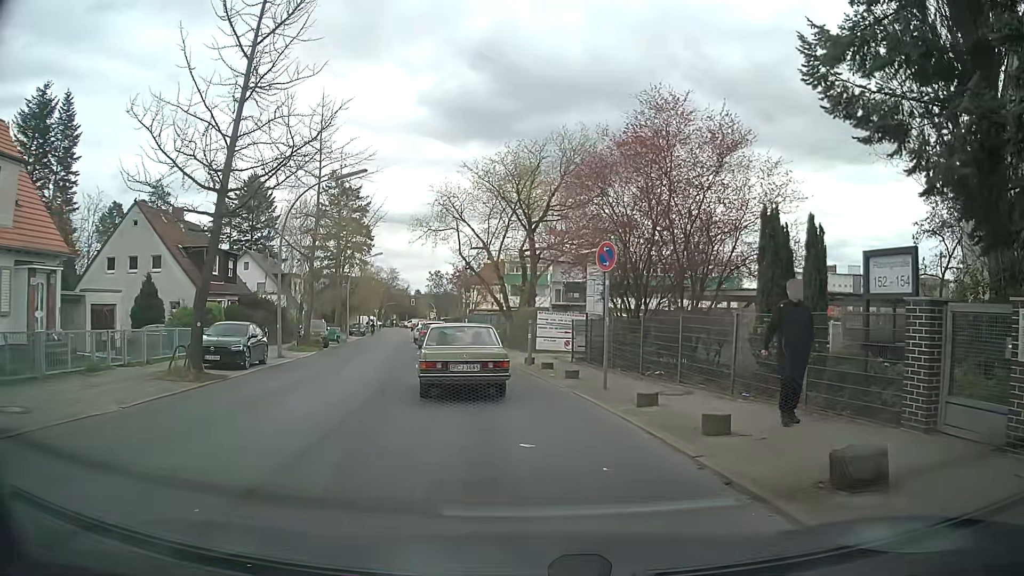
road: tertiary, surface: asphalt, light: Day
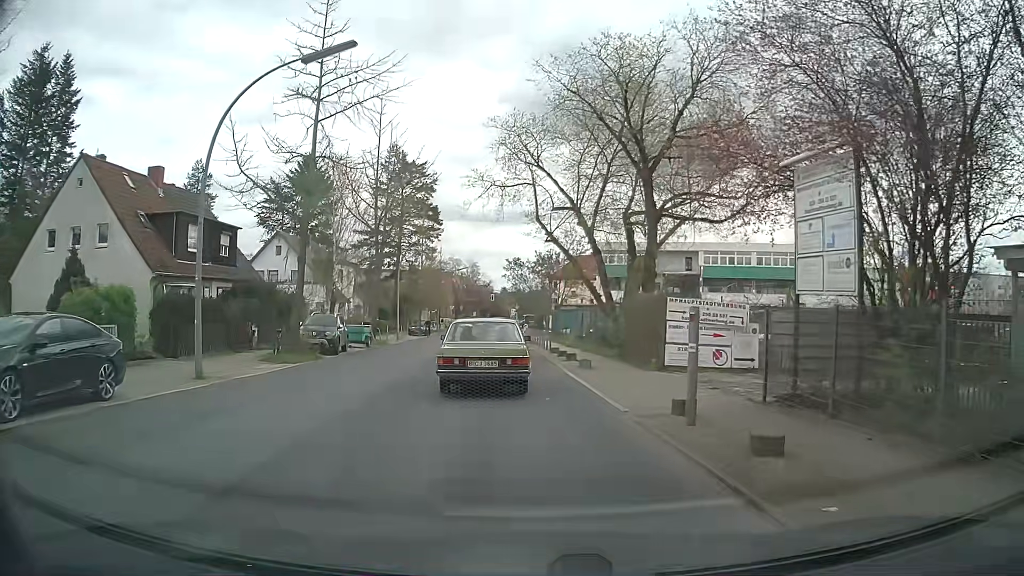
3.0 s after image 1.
(-1.0, +13.8) m; -8°
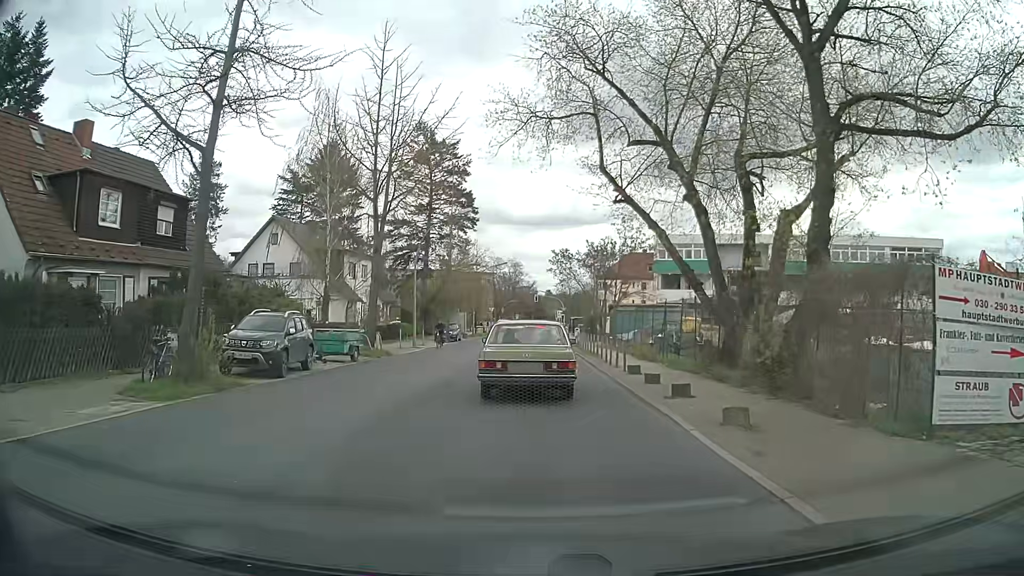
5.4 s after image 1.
(-0.4, +10.6) m; -4°
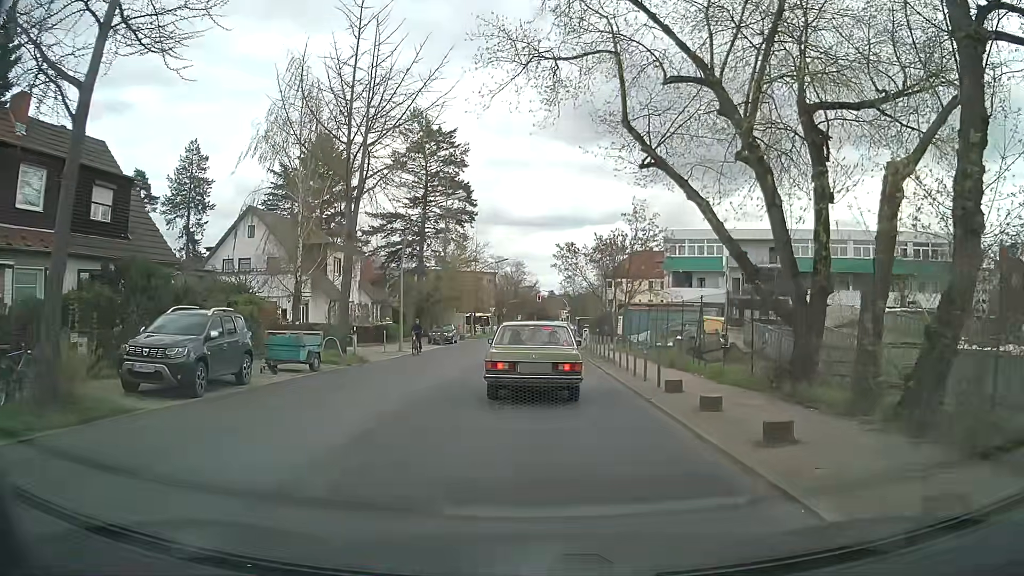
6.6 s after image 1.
(0.0, +4.8) m; 0°
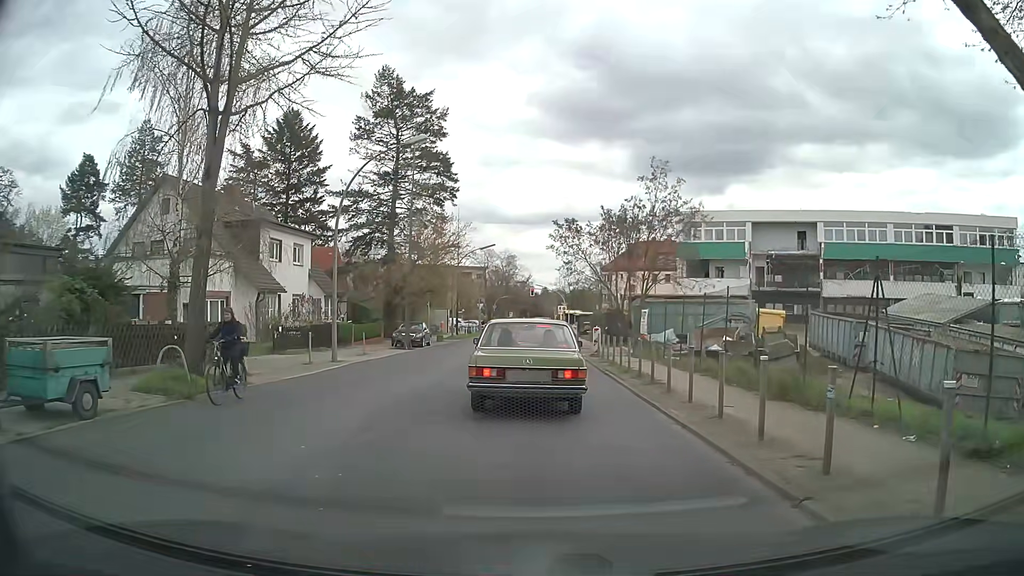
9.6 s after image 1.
(+0.1, +10.4) m; 0°
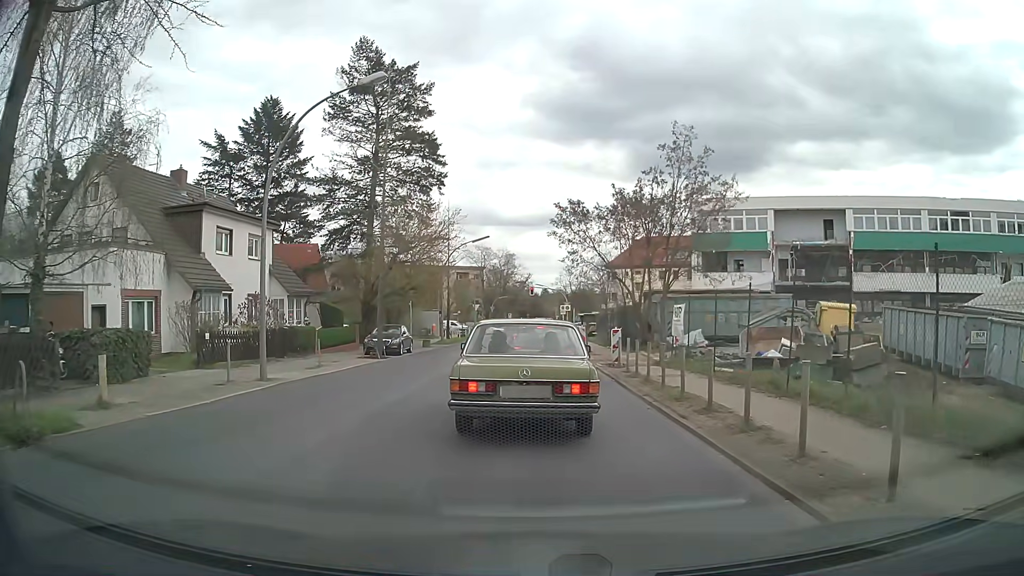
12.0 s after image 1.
(+0.1, +6.5) m; +2°
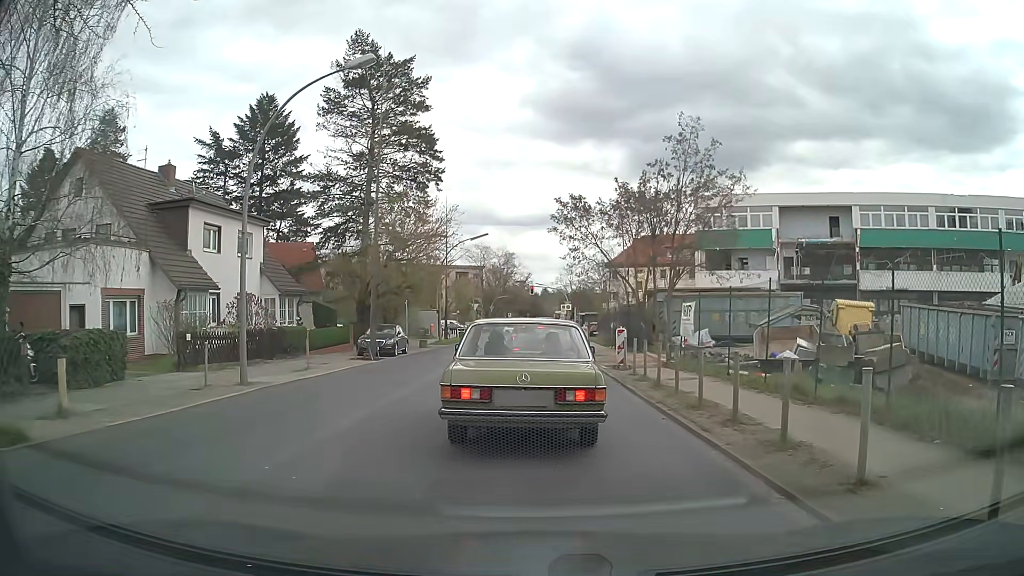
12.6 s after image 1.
(0.0, +1.2) m; 0°
